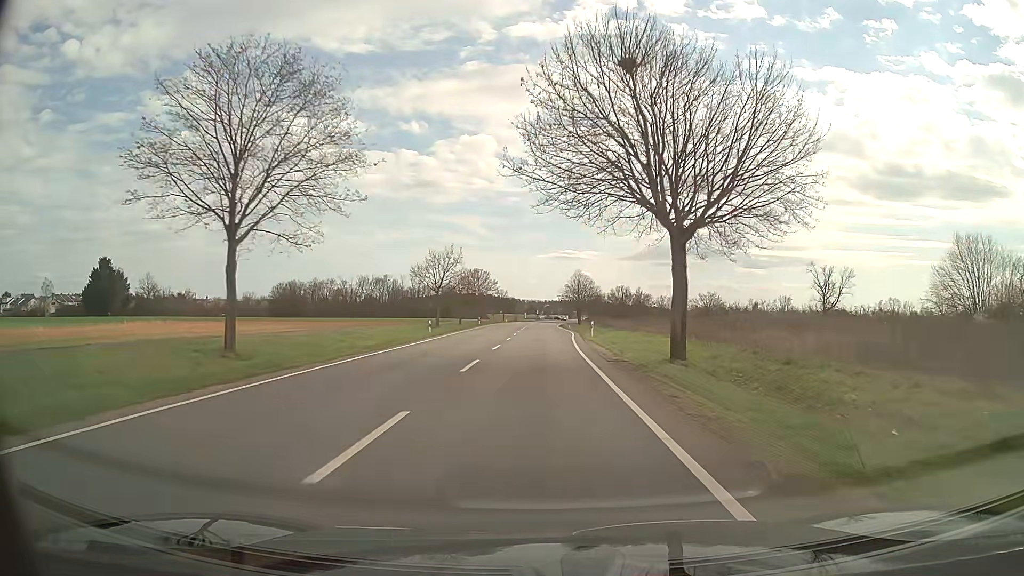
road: secondary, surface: asphalt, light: Day
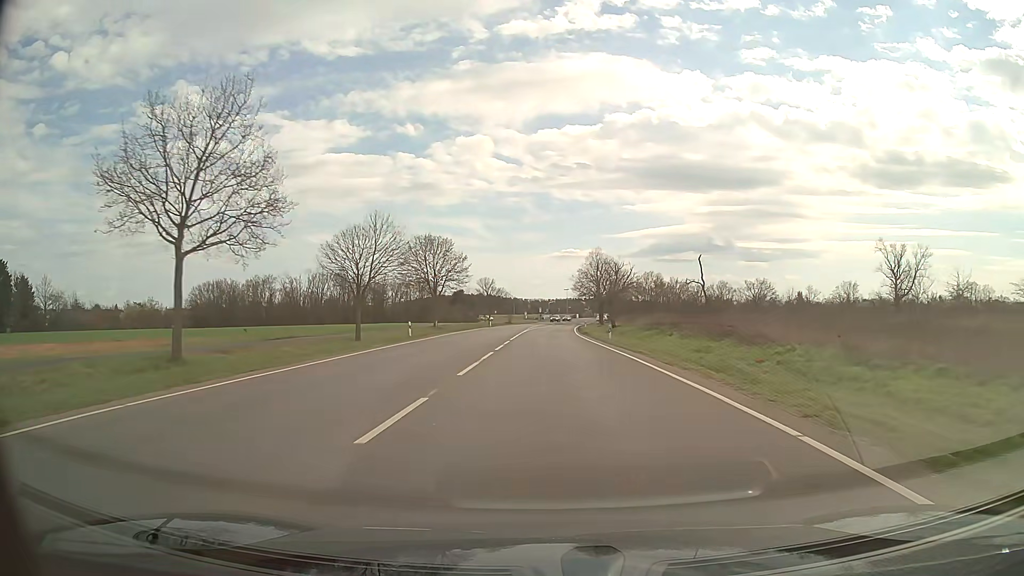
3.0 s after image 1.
(0.0, +53.7) m; 0°
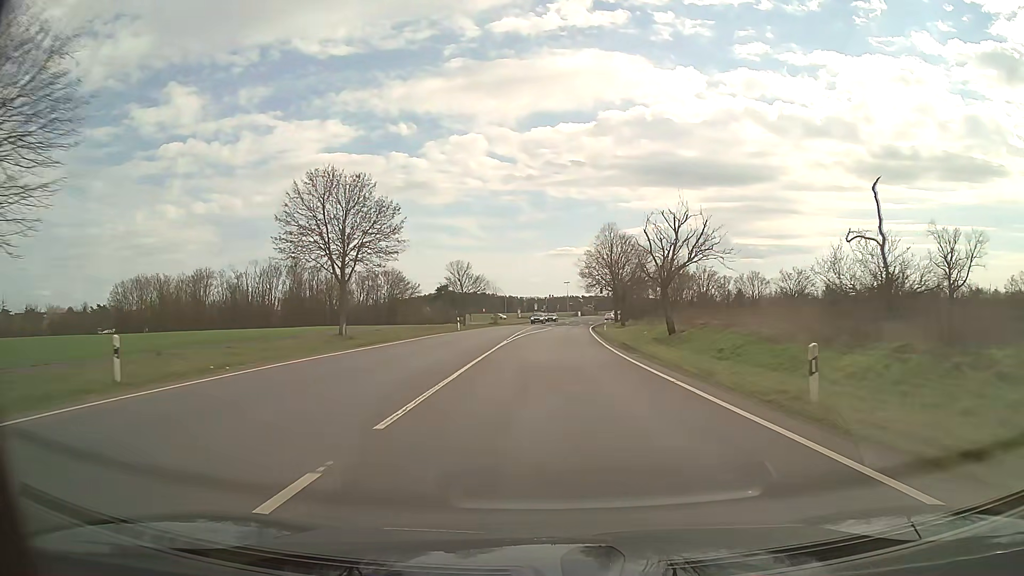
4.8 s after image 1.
(0.0, +32.3) m; 0°
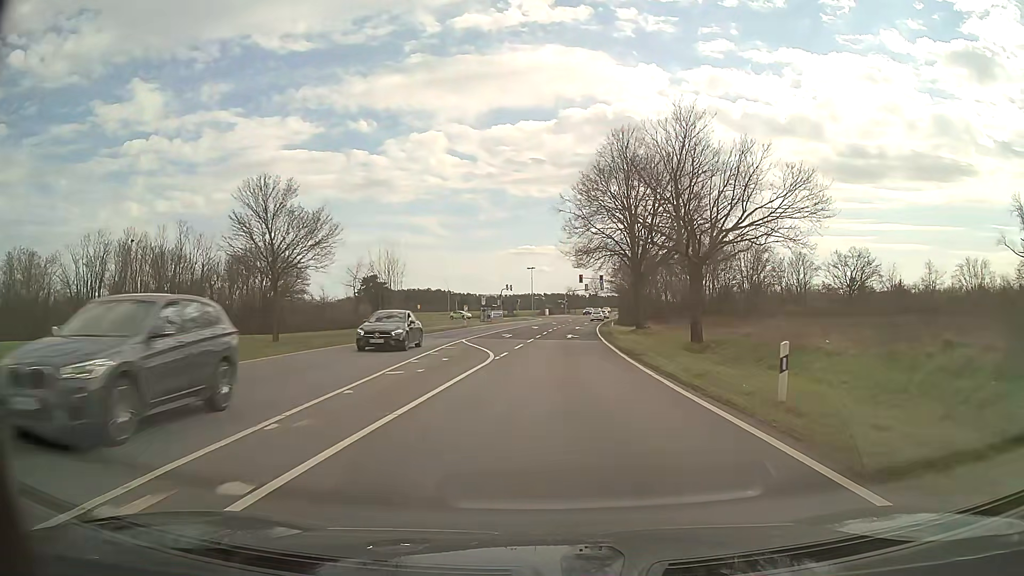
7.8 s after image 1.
(+1.1, +49.2) m; +3°
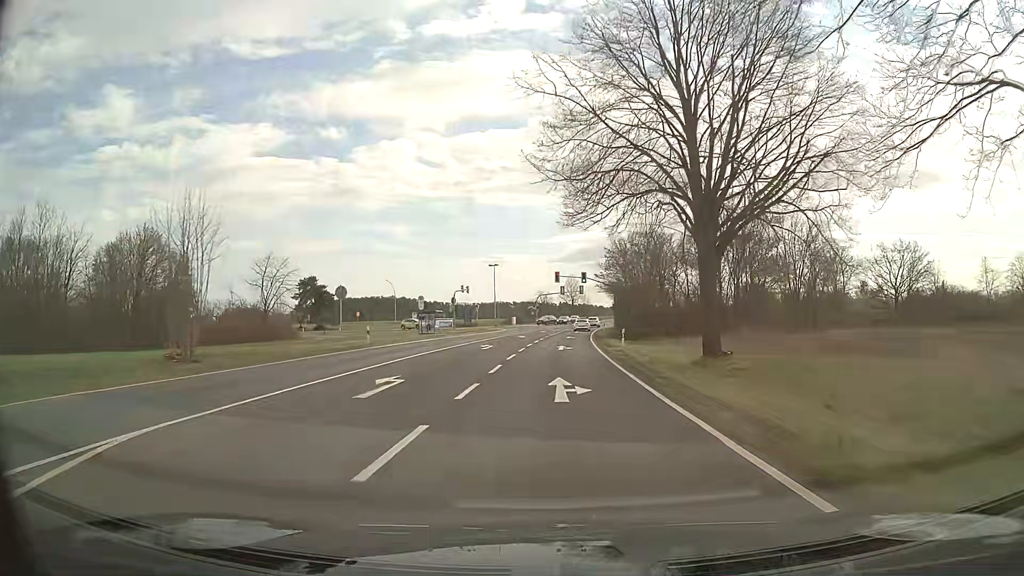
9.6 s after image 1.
(+0.6, +26.1) m; +3°
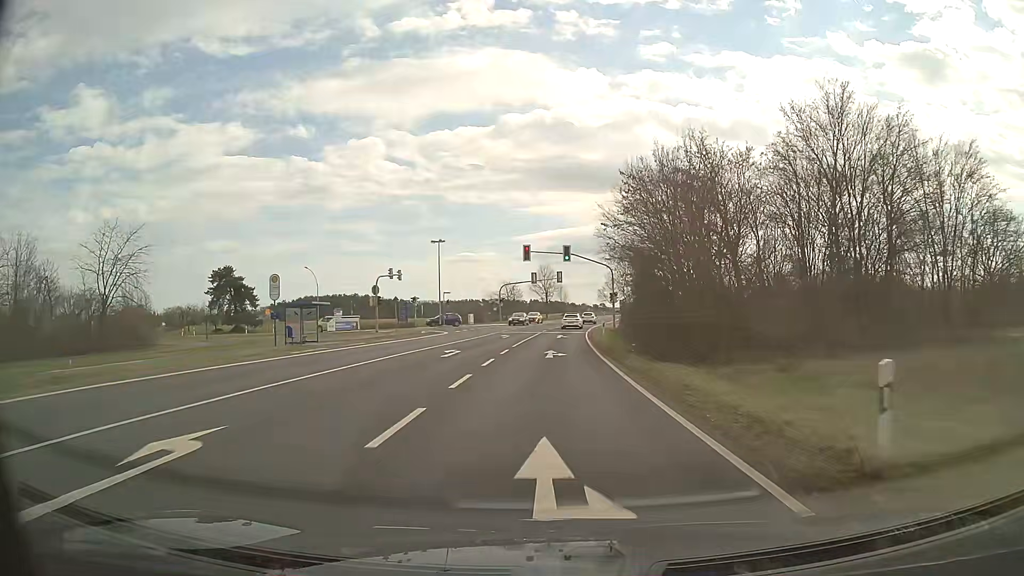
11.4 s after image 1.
(+0.6, +28.9) m; +3°
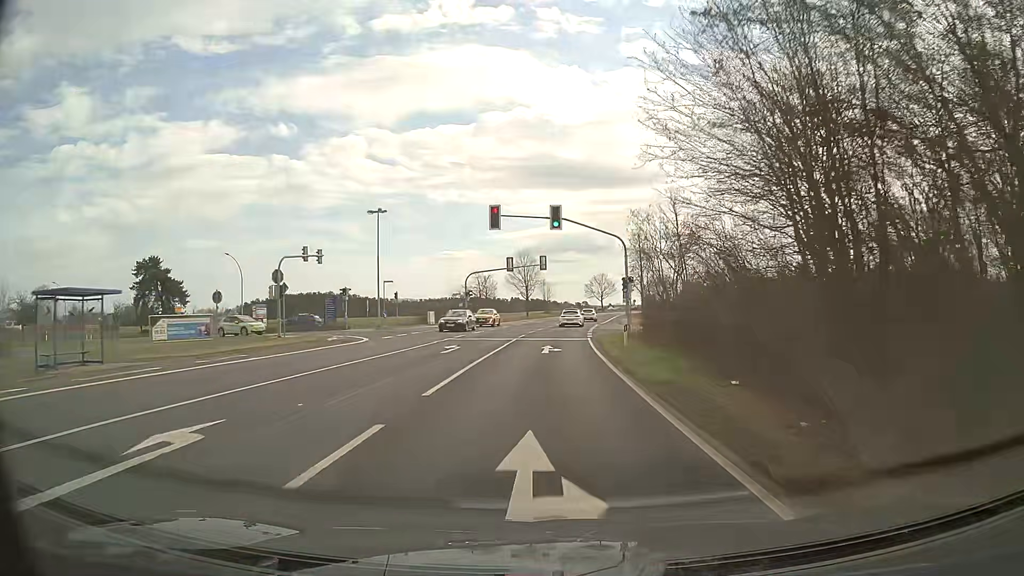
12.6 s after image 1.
(+0.2, +19.7) m; +1°
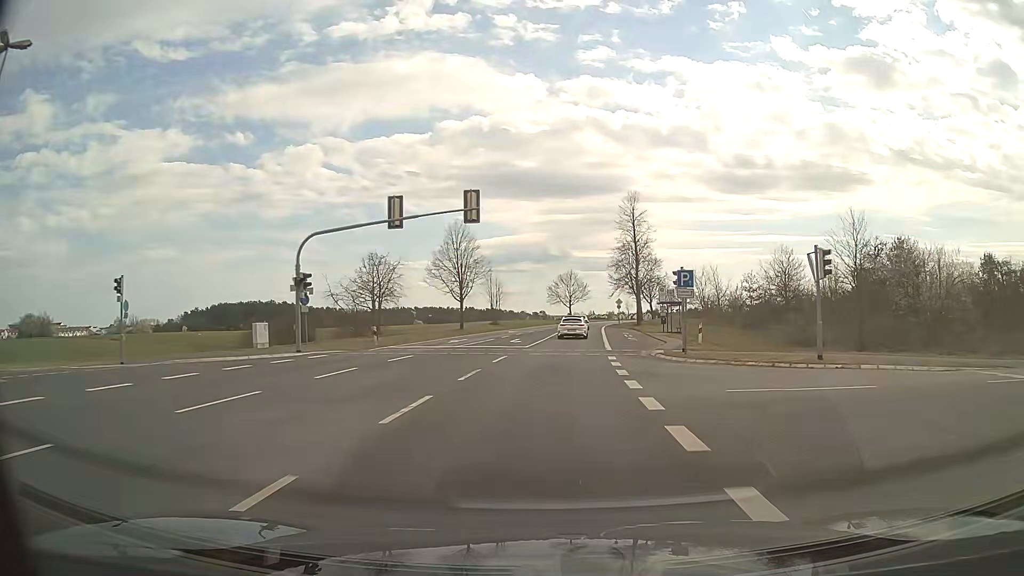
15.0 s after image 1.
(+1.2, +38.0) m; +4°
(0, +10) (0, +20) (+1, +30) (+1, +40) (+2, +50) (+3, +60) (+4, +70) (+5, +80) (+6, +90) (+8, +100) m
